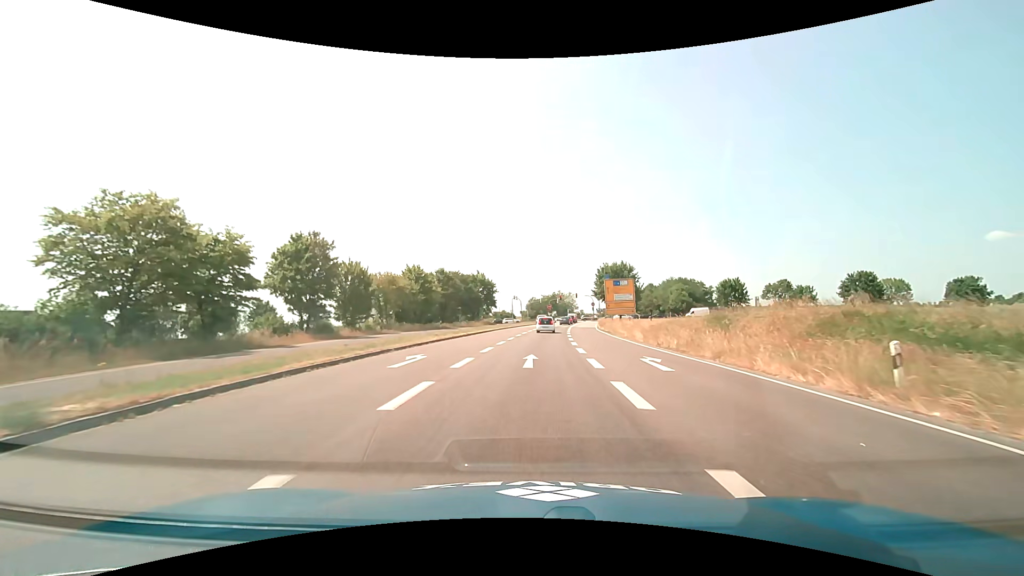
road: primary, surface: asphalt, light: Day
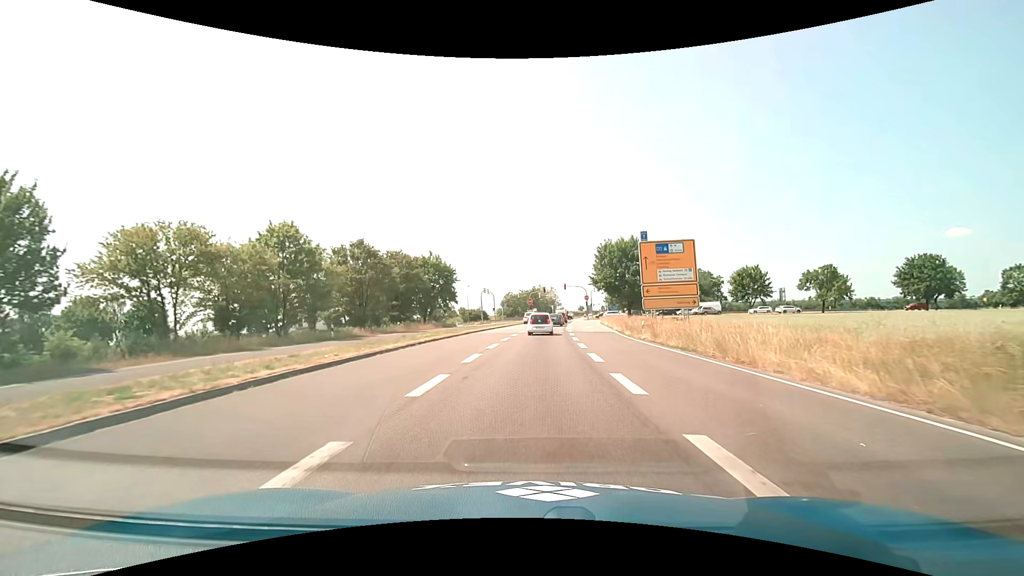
(+0.7, +28.6) m; +3°
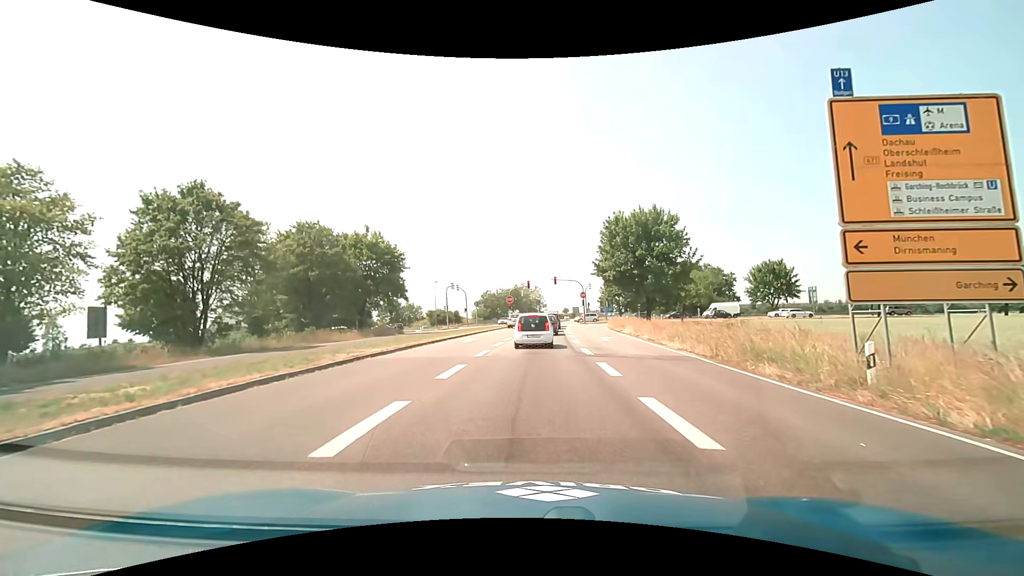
(+0.3, +21.0) m; +2°
